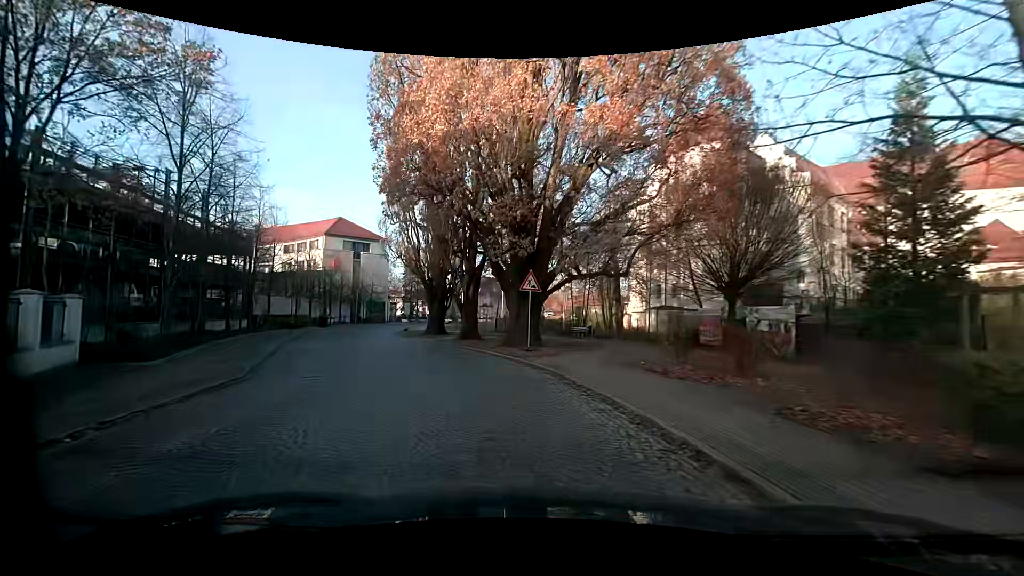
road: residential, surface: sett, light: Day
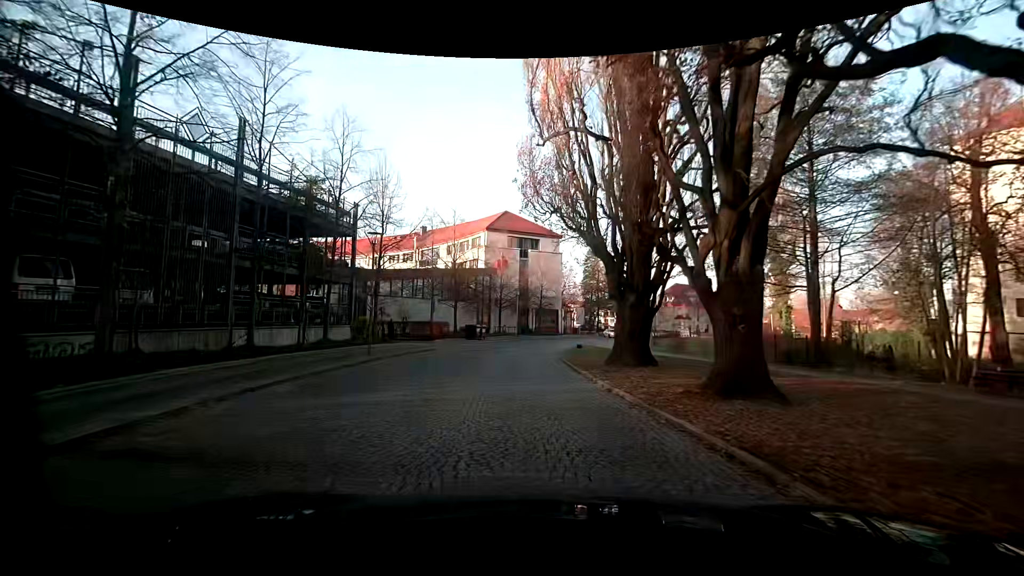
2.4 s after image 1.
(-2.9, +17.9) m; -19°
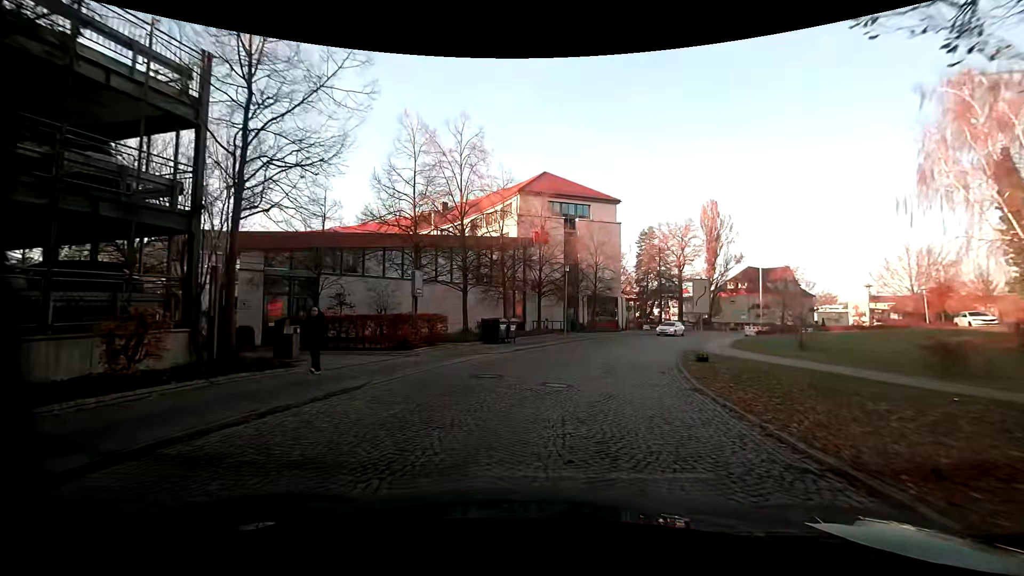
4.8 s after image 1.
(-1.3, +17.5) m; -6°
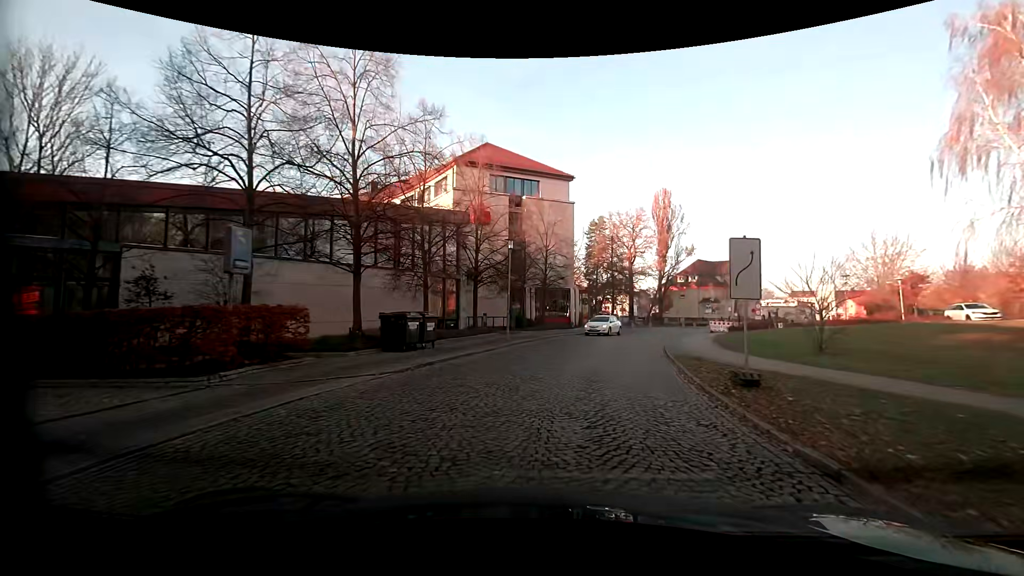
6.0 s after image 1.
(+0.6, +8.4) m; +7°
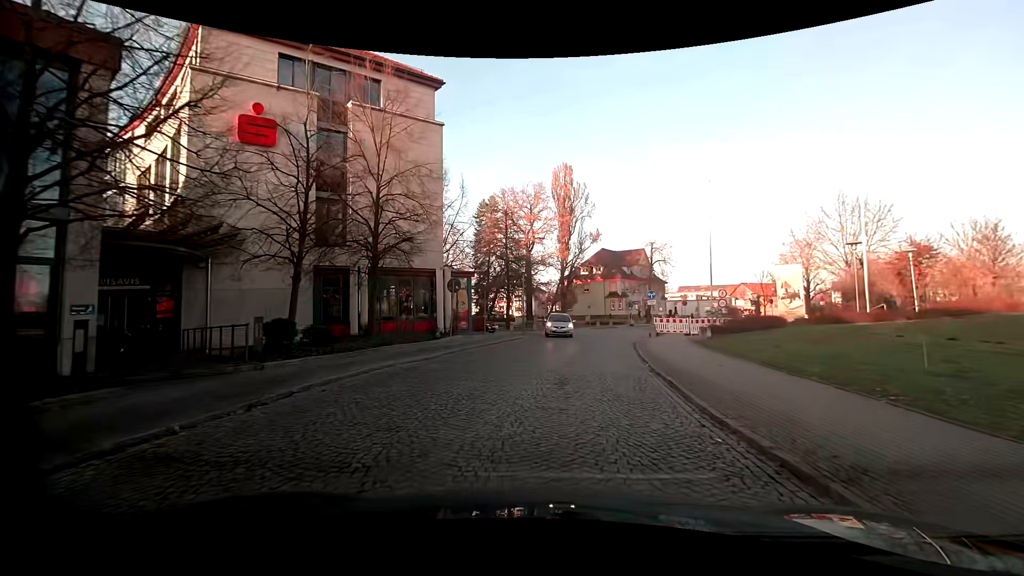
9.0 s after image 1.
(+2.5, +20.2) m; +11°
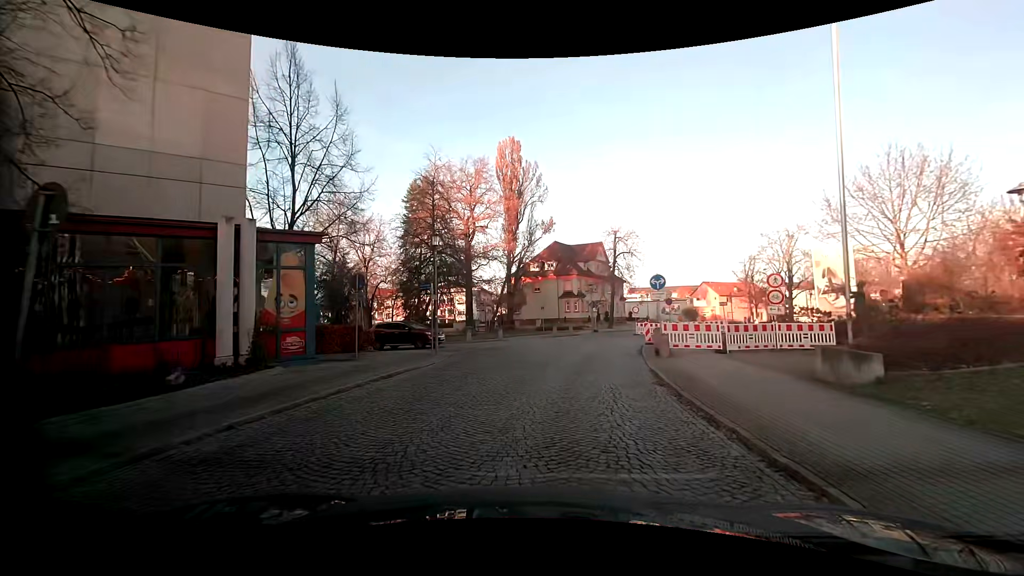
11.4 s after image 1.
(+1.0, +14.4) m; +6°
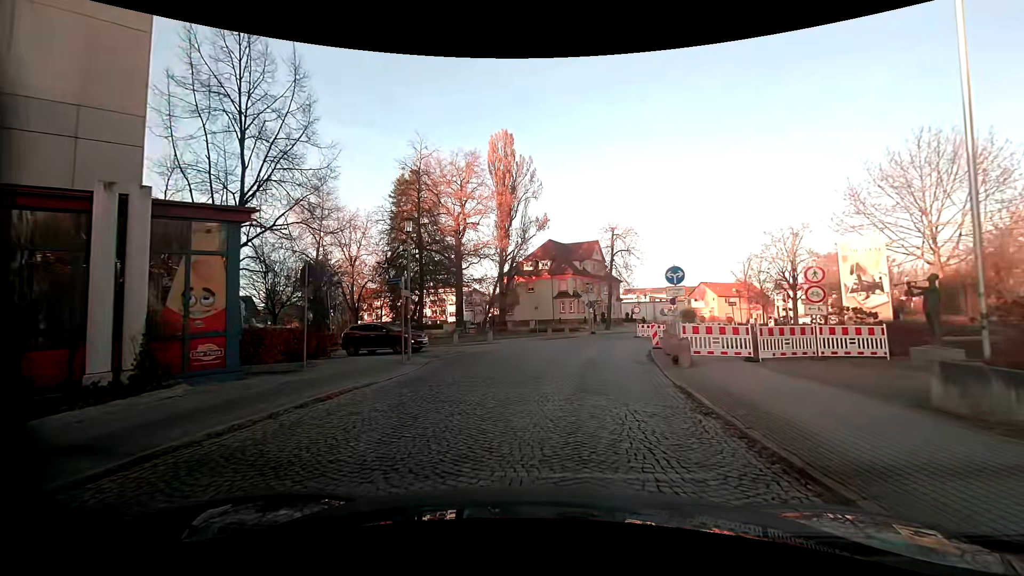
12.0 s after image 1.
(0.0, +3.2) m; +1°
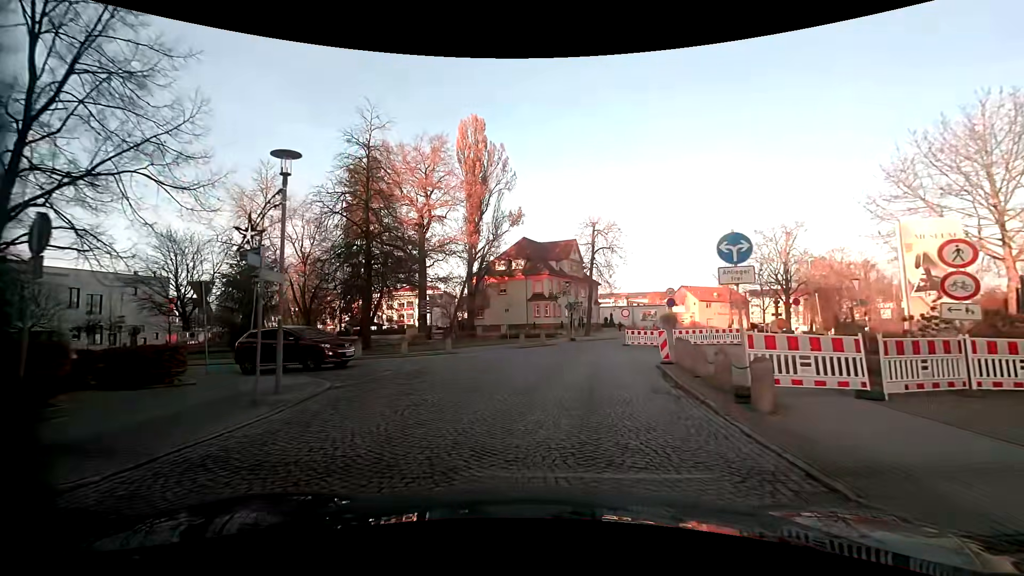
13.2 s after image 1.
(+0.2, +6.8) m; +3°
